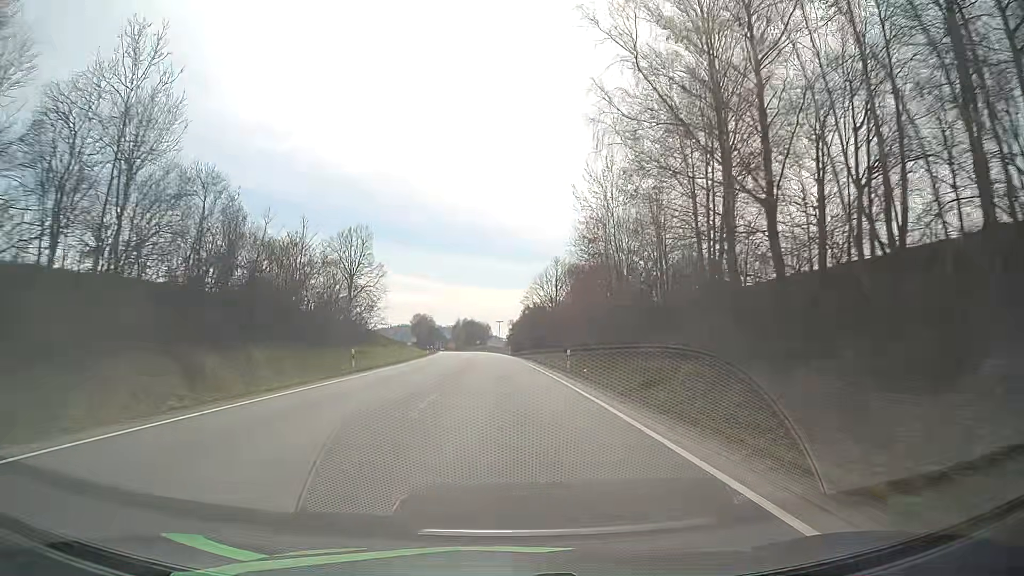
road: primary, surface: asphalt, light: Day
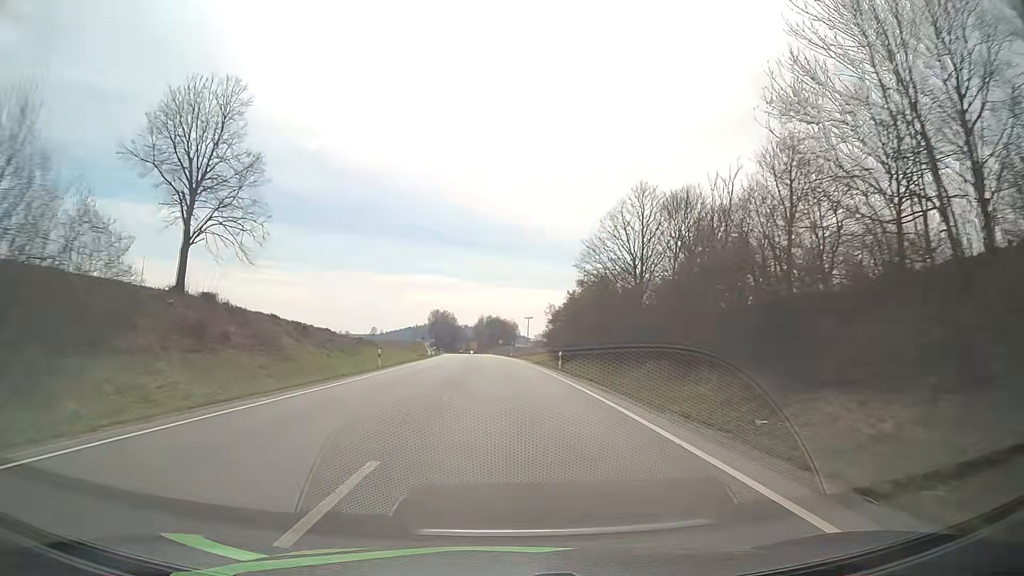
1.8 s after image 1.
(-0.9, +44.9) m; -2°
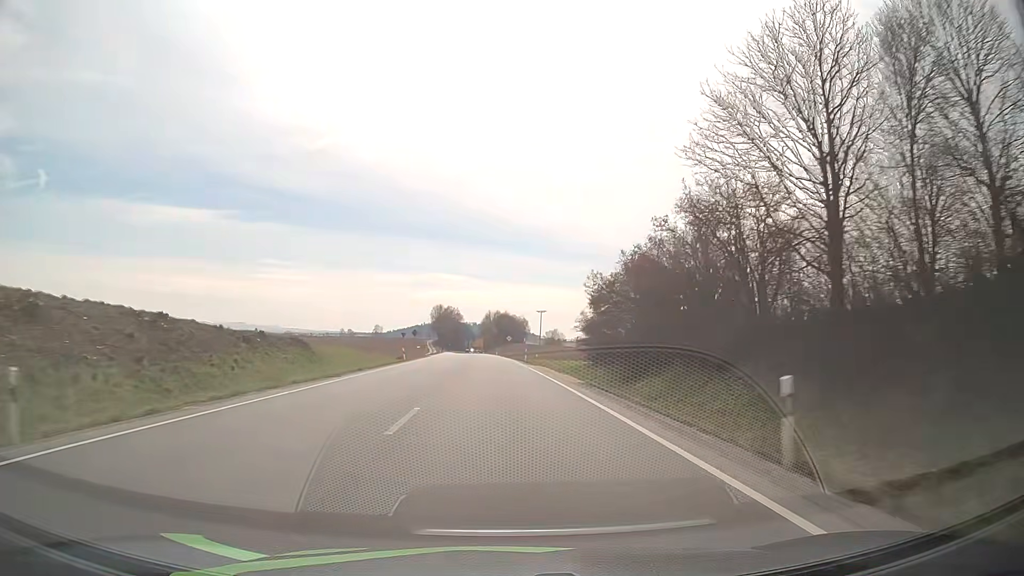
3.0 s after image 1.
(-0.1, +29.8) m; -1°
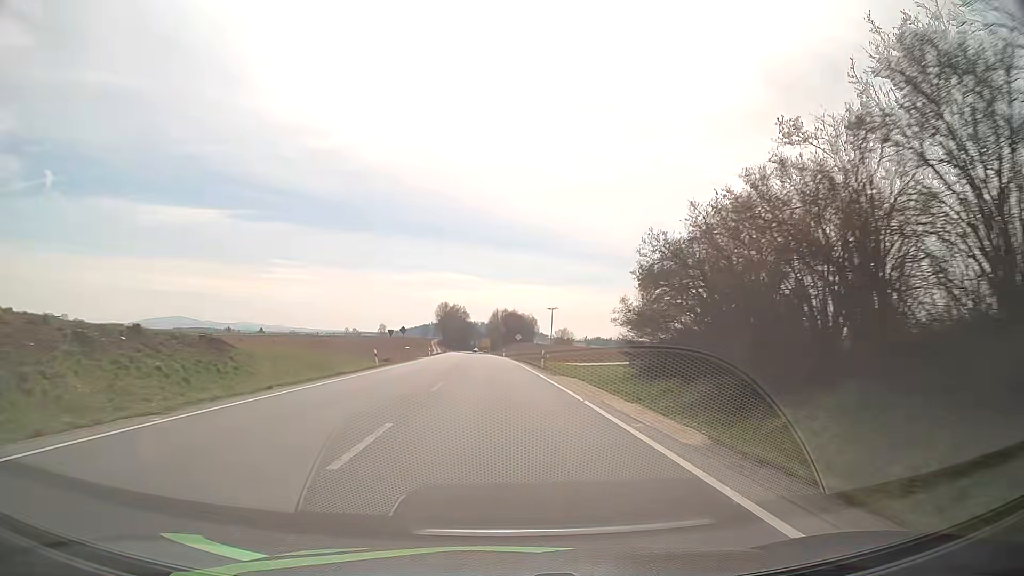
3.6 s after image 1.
(0.0, +14.9) m; 0°
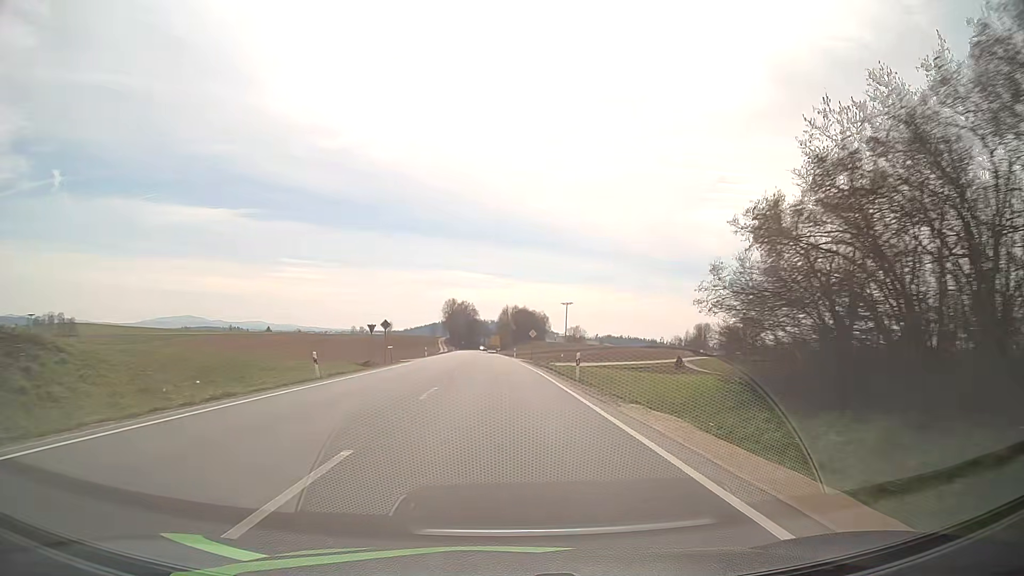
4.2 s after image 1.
(-0.1, +14.9) m; -1°
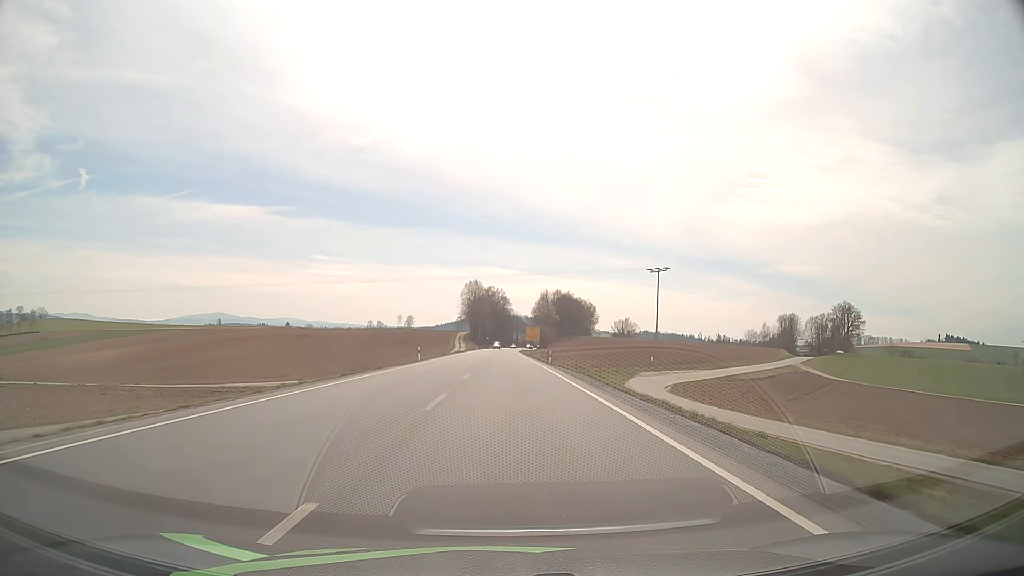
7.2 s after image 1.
(-2.5, +75.3) m; -3°
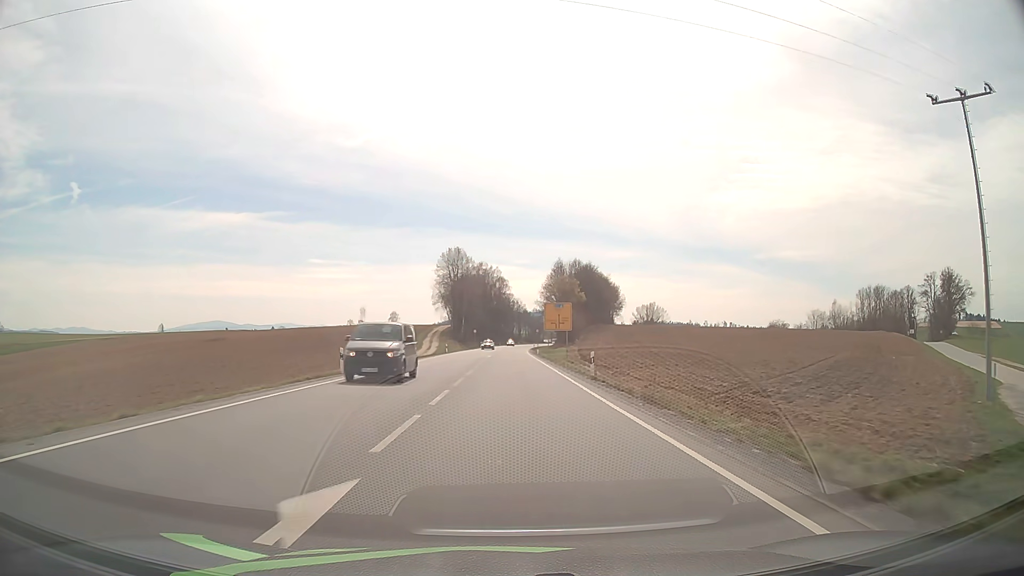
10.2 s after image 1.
(+0.1, +76.0) m; 0°
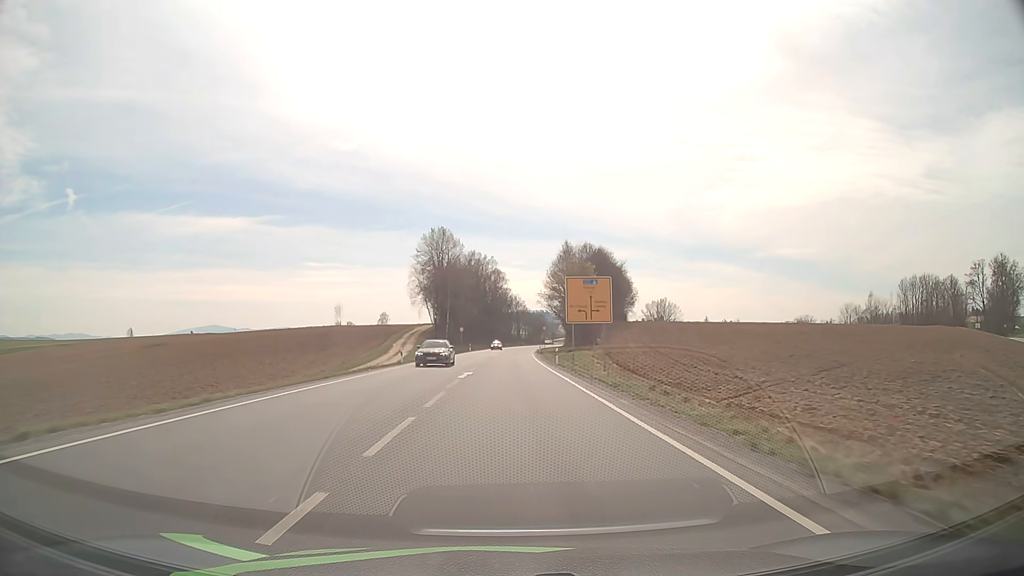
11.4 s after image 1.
(0.0, +30.4) m; 0°
(0, +10) (0, +20) (0, +30) (0, +40) (0, +50) (+1, +60) (+1, +70) (+1, +80) (+2, +90) (+2, +100) m
